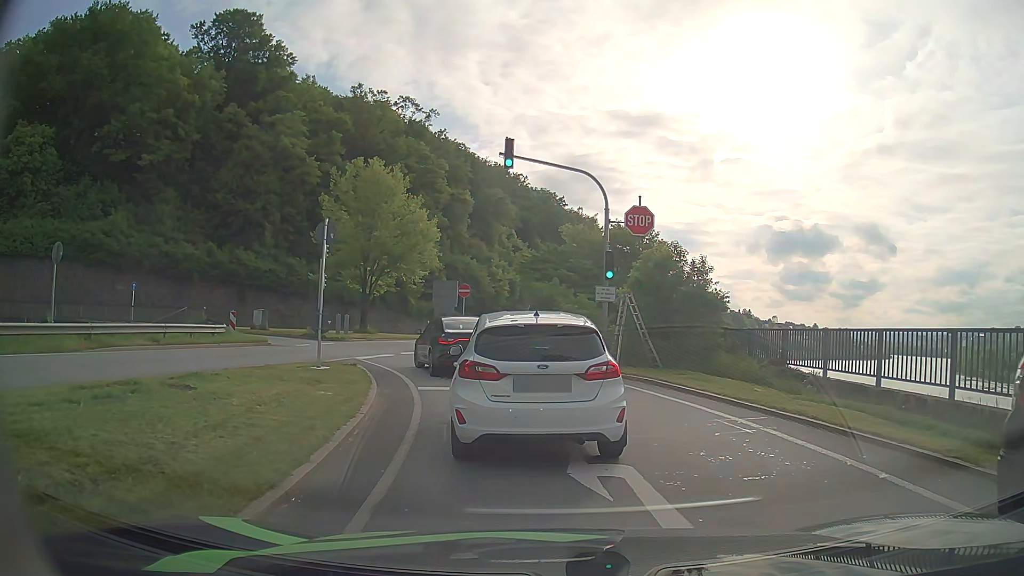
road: primary_link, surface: asphalt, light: Day
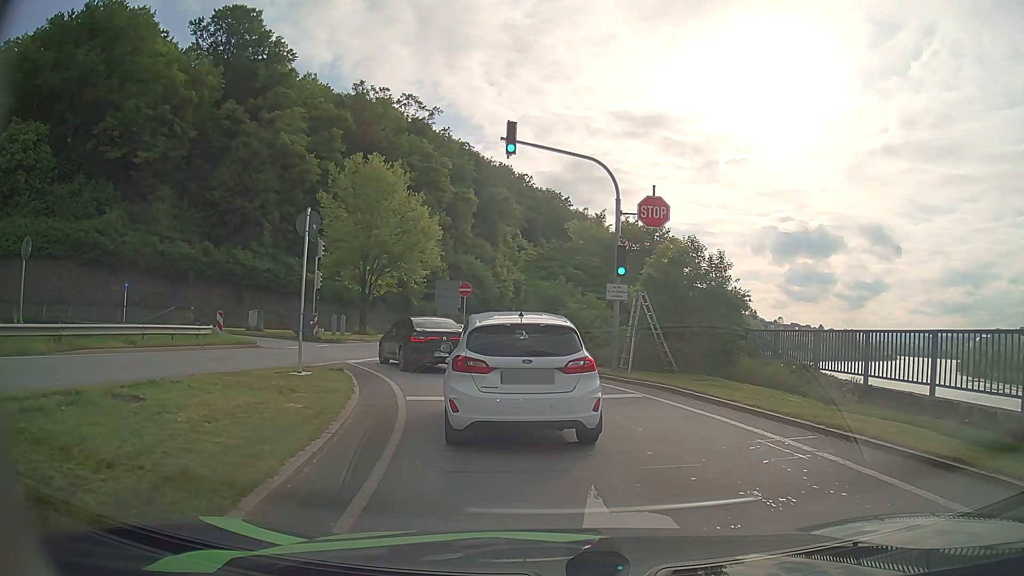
(0.0, +1.8) m; 0°
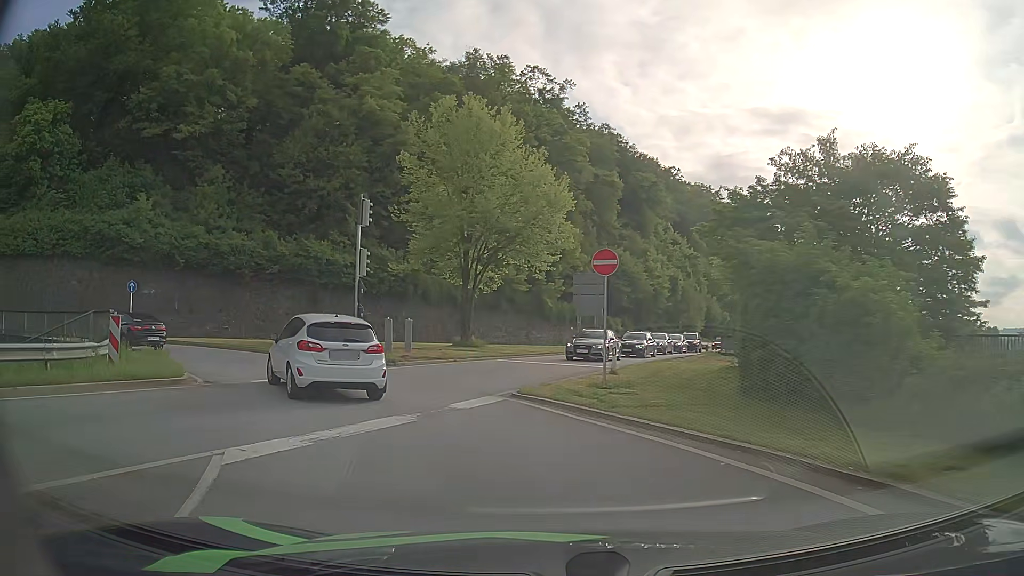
(-1.5, +14.9) m; -14°
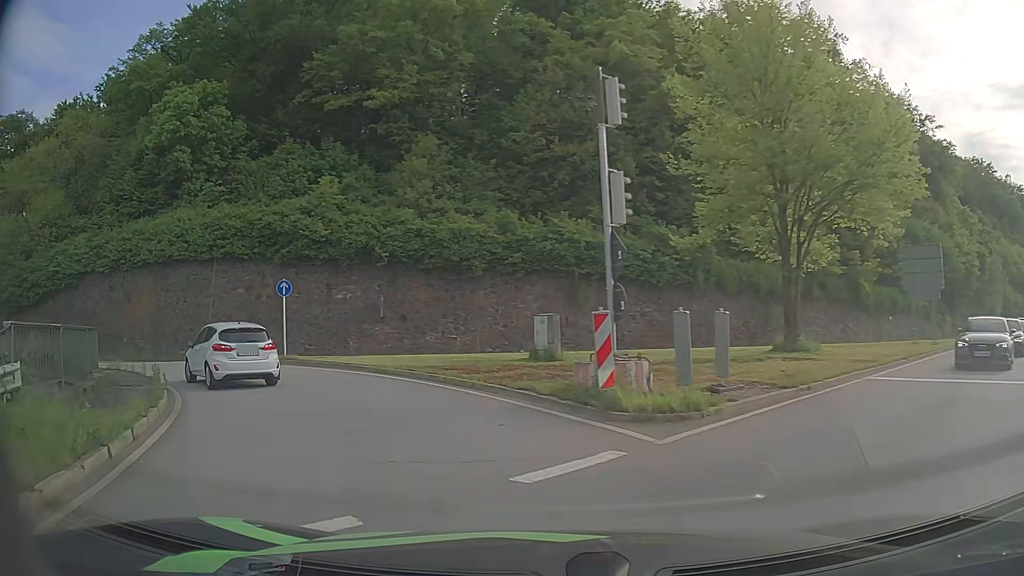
(-2.1, +11.5) m; -23°
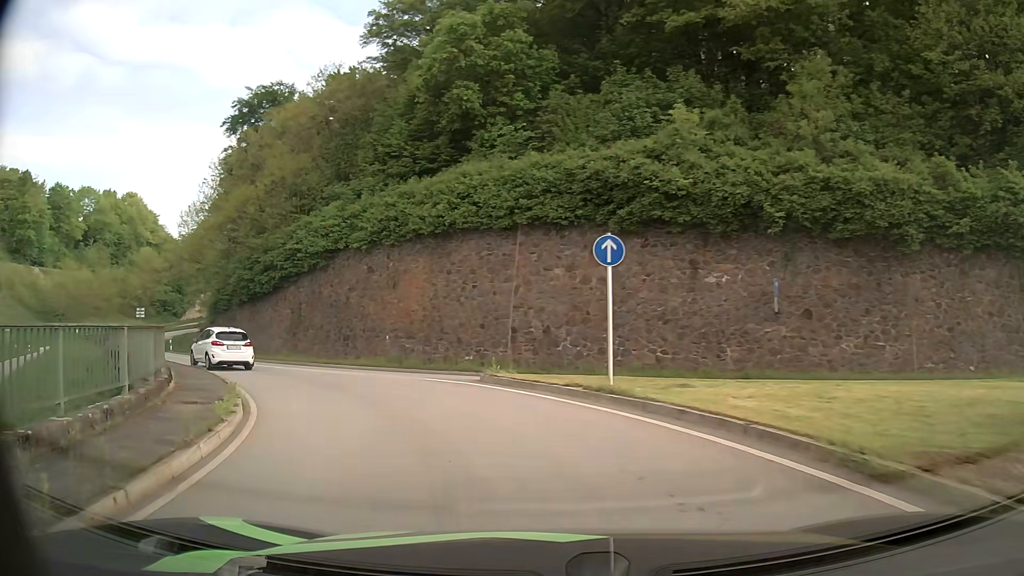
(-3.4, +12.0) m; -31°
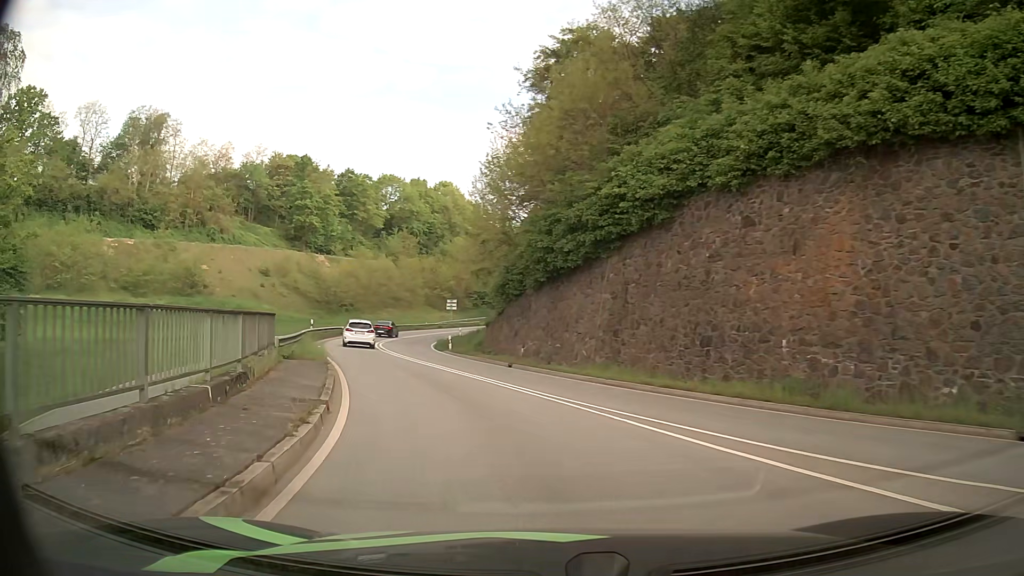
(-3.8, +13.7) m; -29°
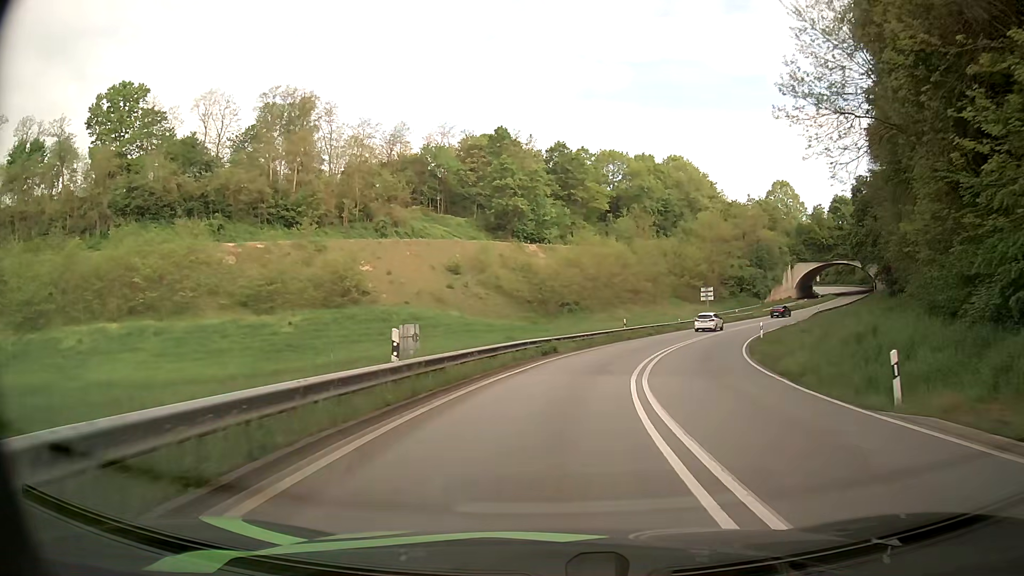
(-7.7, +29.5) m; -20°
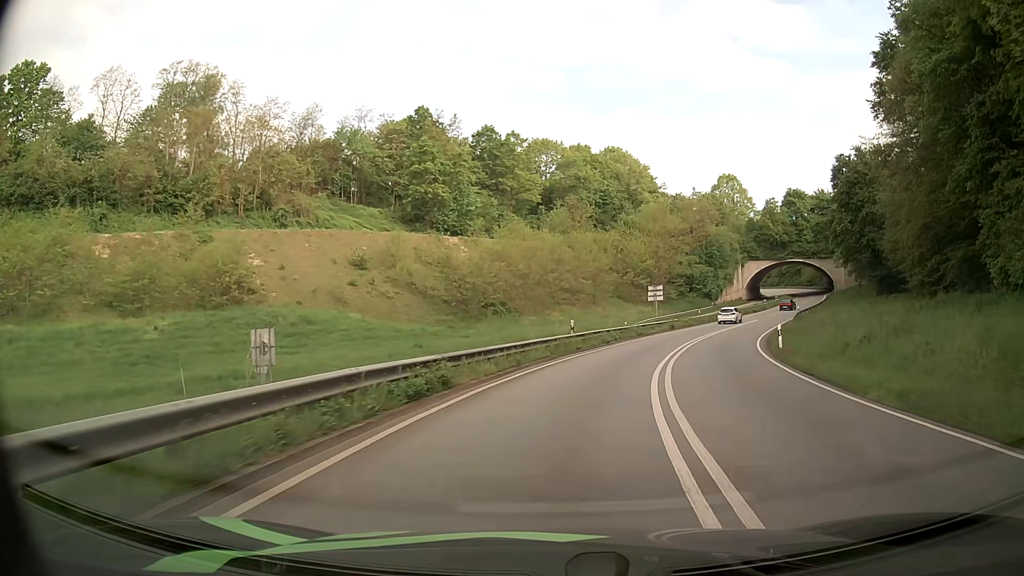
(+0.7, +14.4) m; +6°
(0, +10) (+2, +20) (+4, +30) (+7, +39) (+11, +48) (+15, +58) (+19, +67) (+24, +75) (+29, +84) (+34, +93) m
